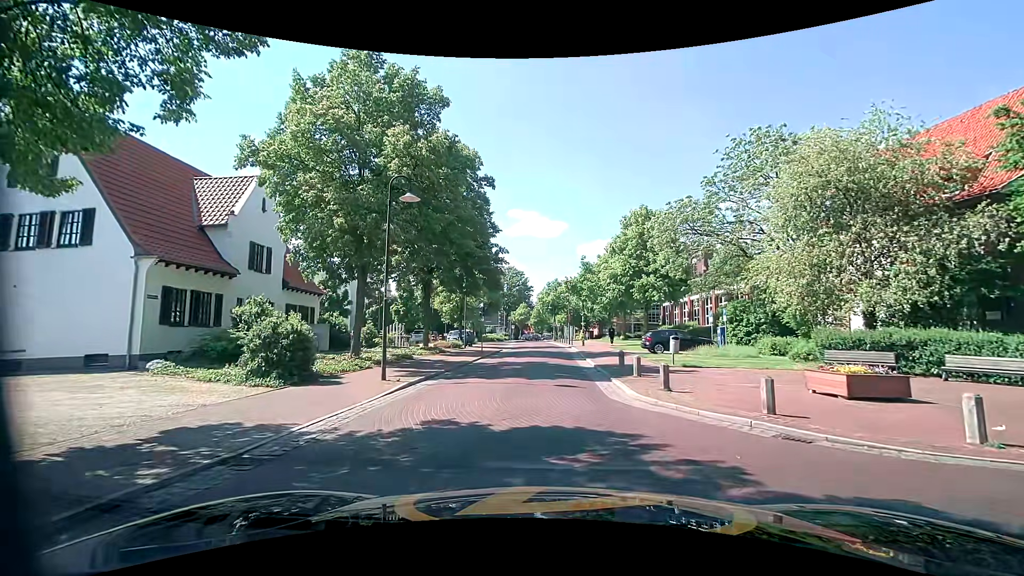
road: residential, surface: paving_stones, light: Day
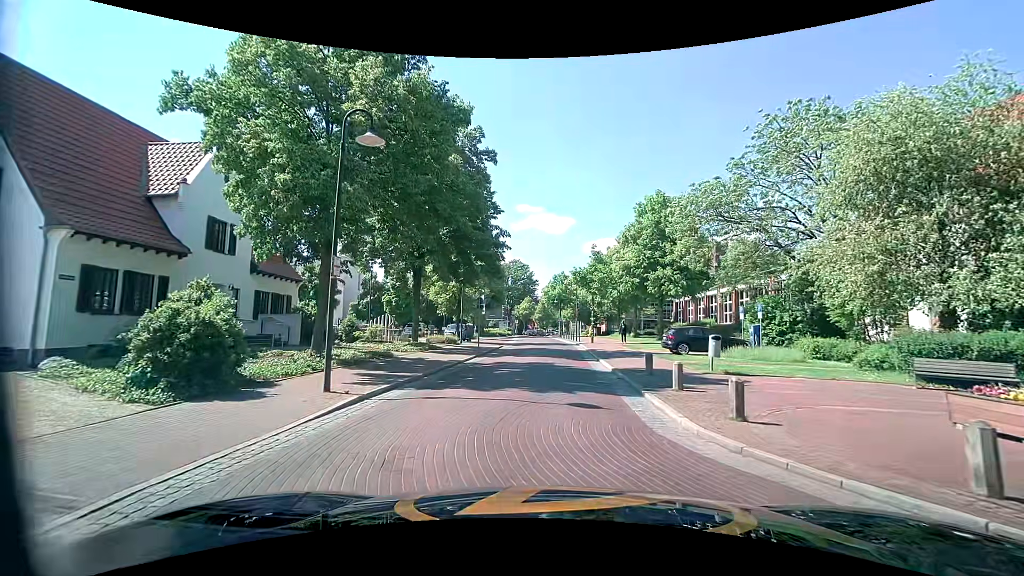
(-0.2, +4.2) m; +1°
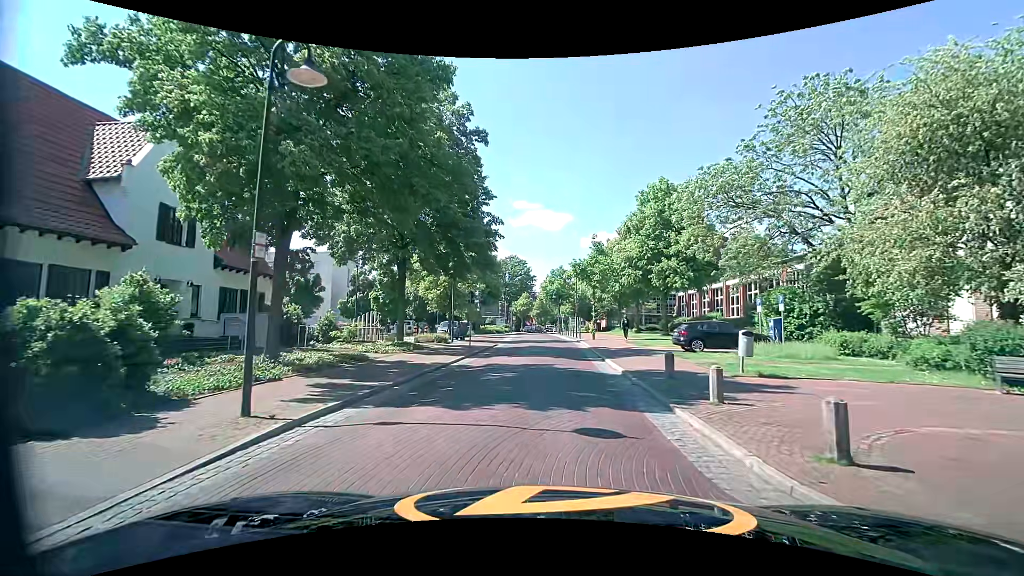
(-0.1, +2.7) m; -1°
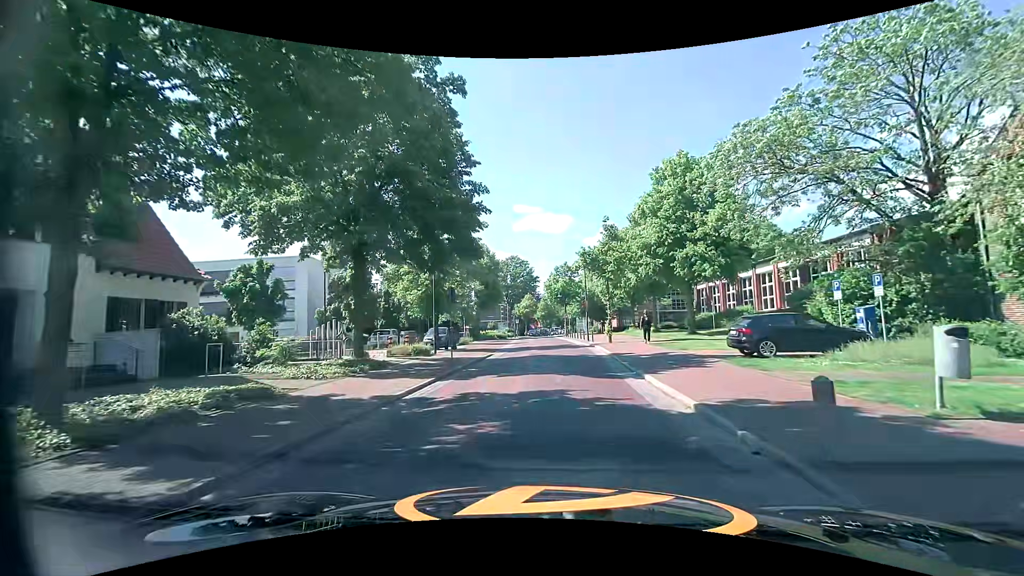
(-0.1, +6.6) m; -2°
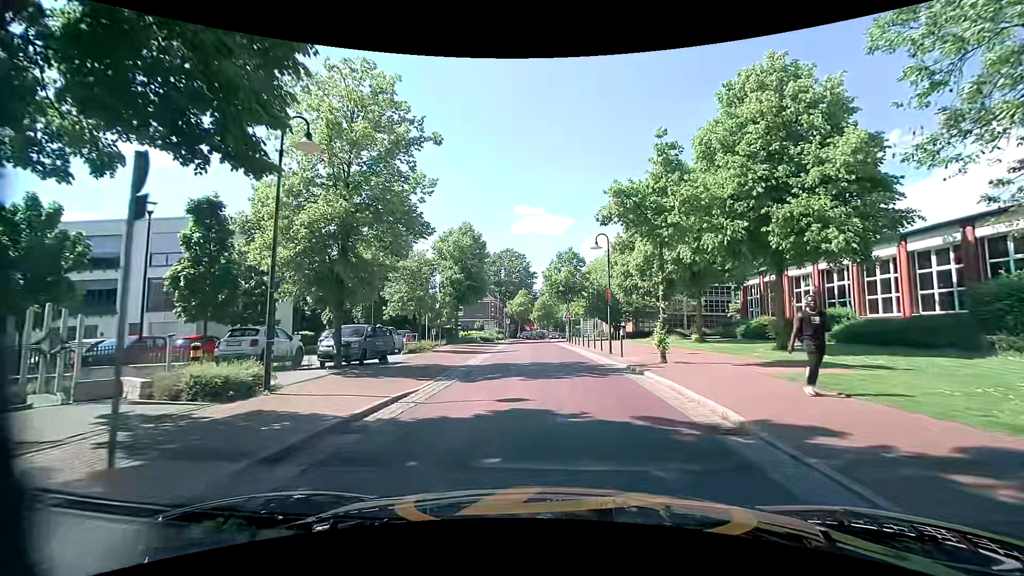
(+0.1, +15.0) m; +1°
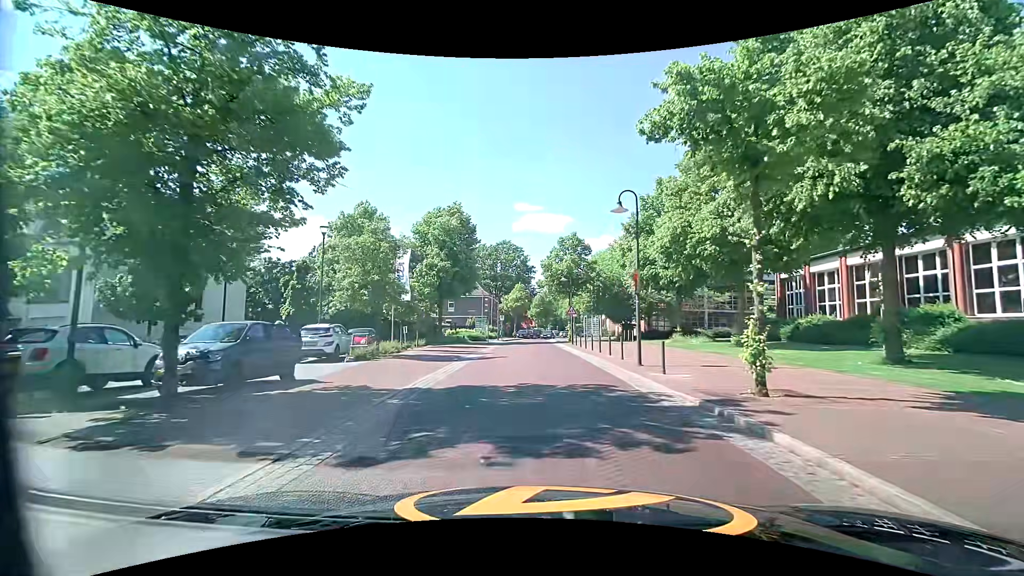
(-0.1, +7.6) m; -1°
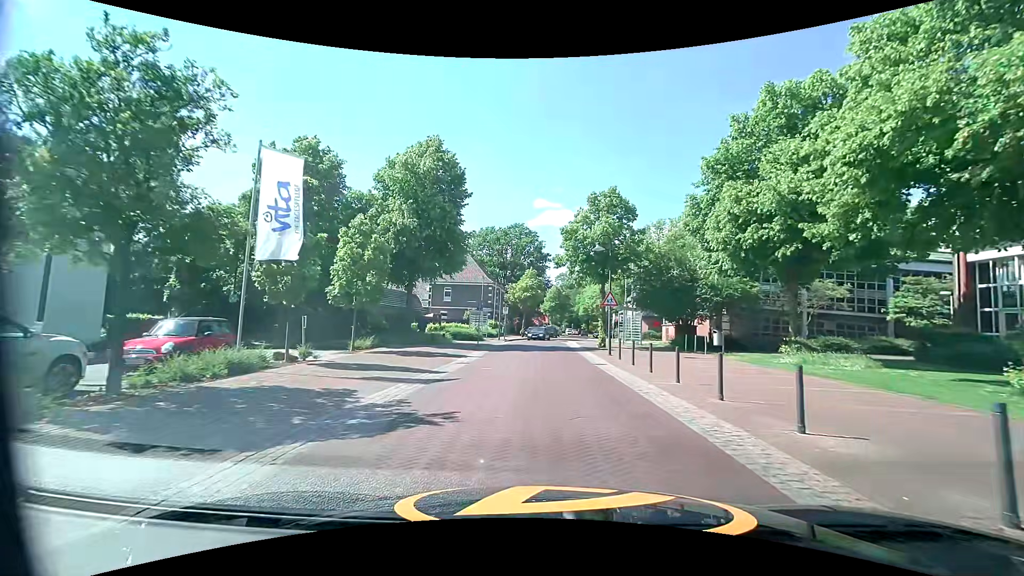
(-0.1, +15.1) m; -1°
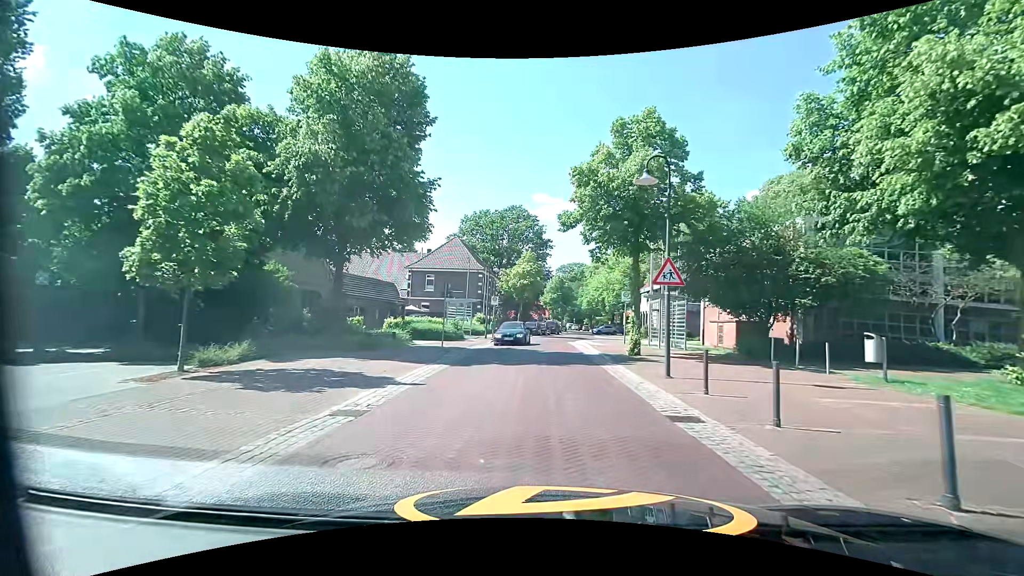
(+0.1, +10.8) m; 0°
